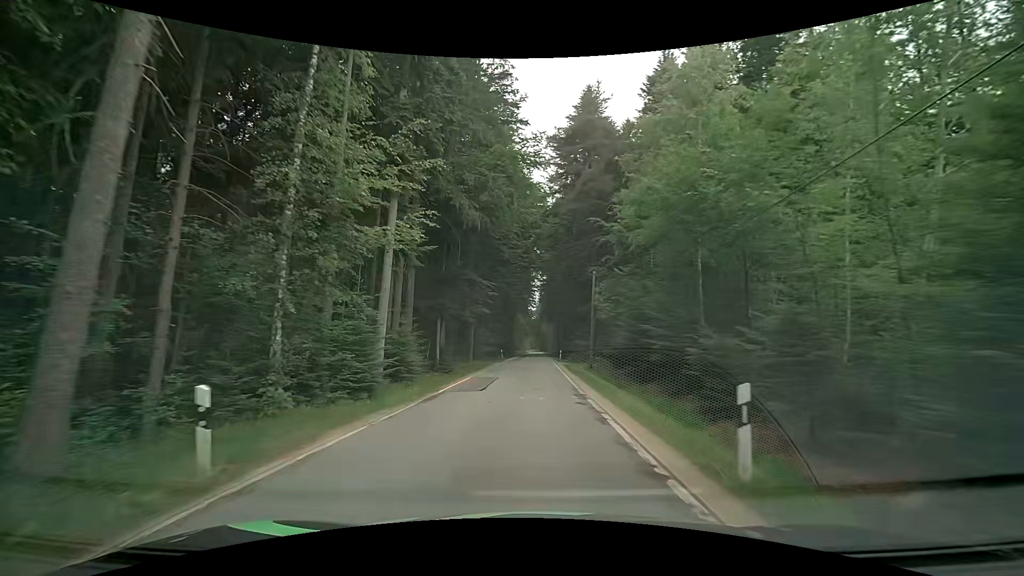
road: tertiary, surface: asphalt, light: Day
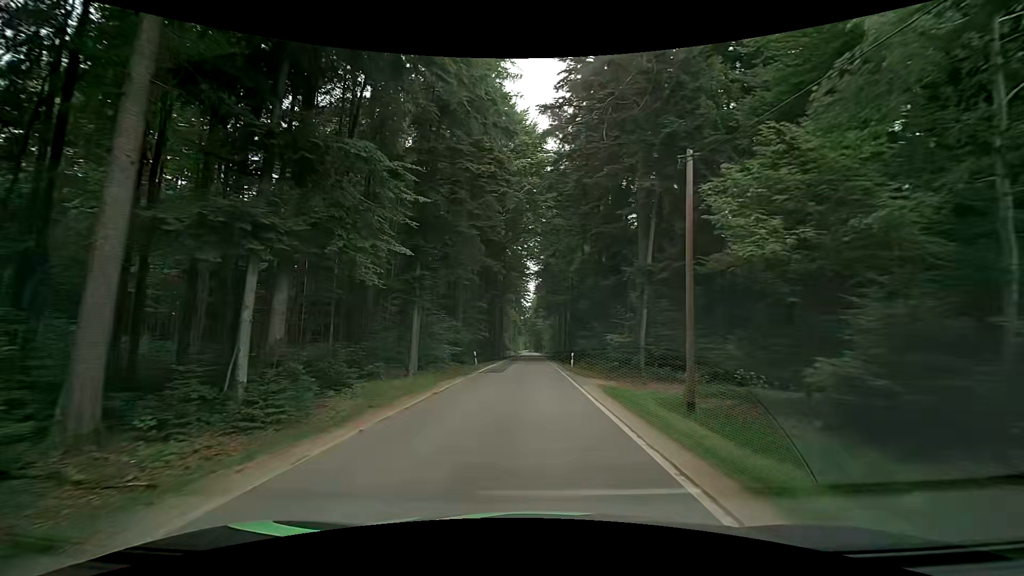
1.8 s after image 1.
(+0.3, +21.6) m; +2°
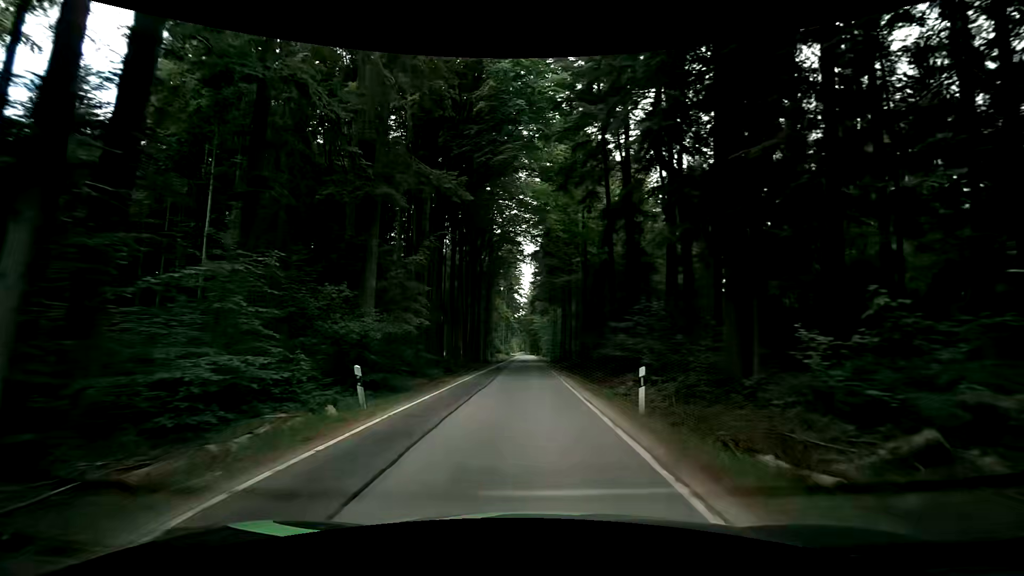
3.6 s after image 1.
(-0.1, +21.7) m; -1°
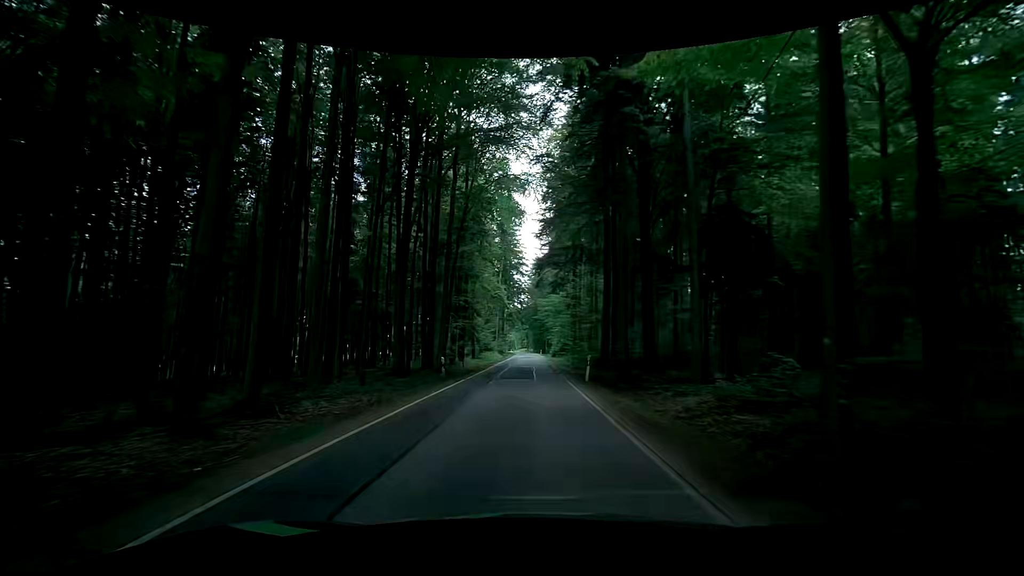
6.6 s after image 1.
(+0.6, +36.7) m; +1°
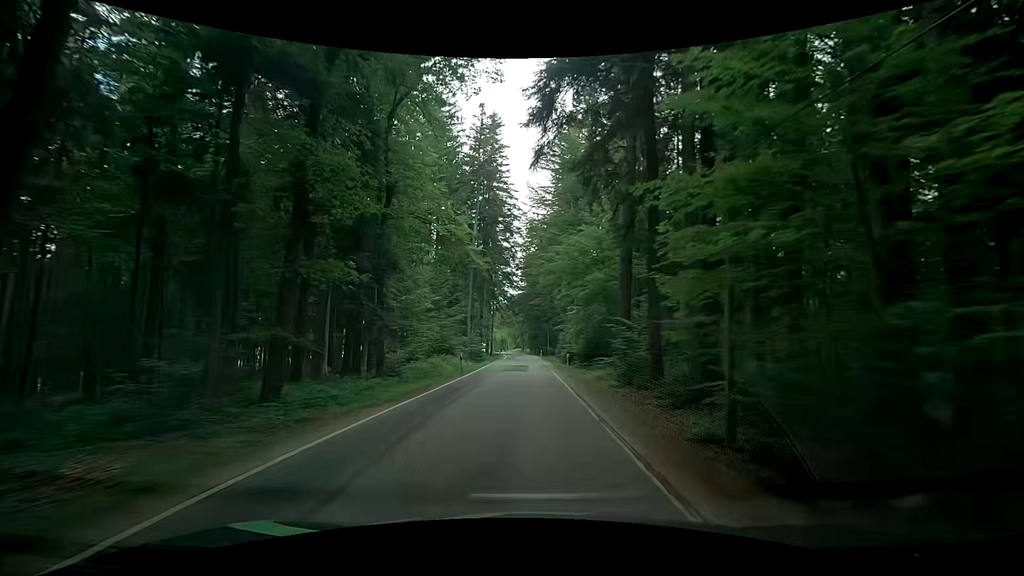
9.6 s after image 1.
(-0.4, +37.8) m; -1°
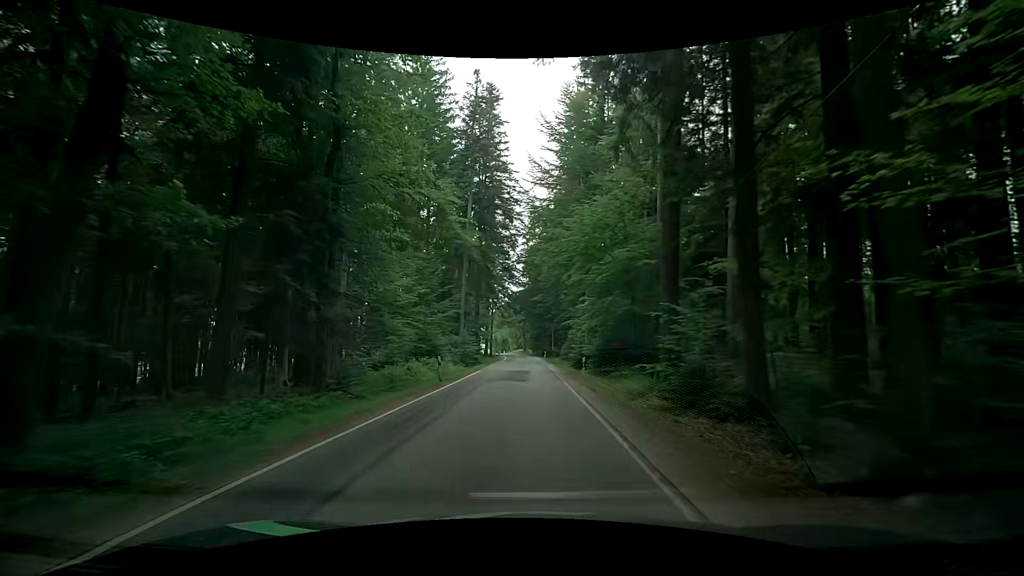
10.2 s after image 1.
(0.0, +7.7) m; 0°
